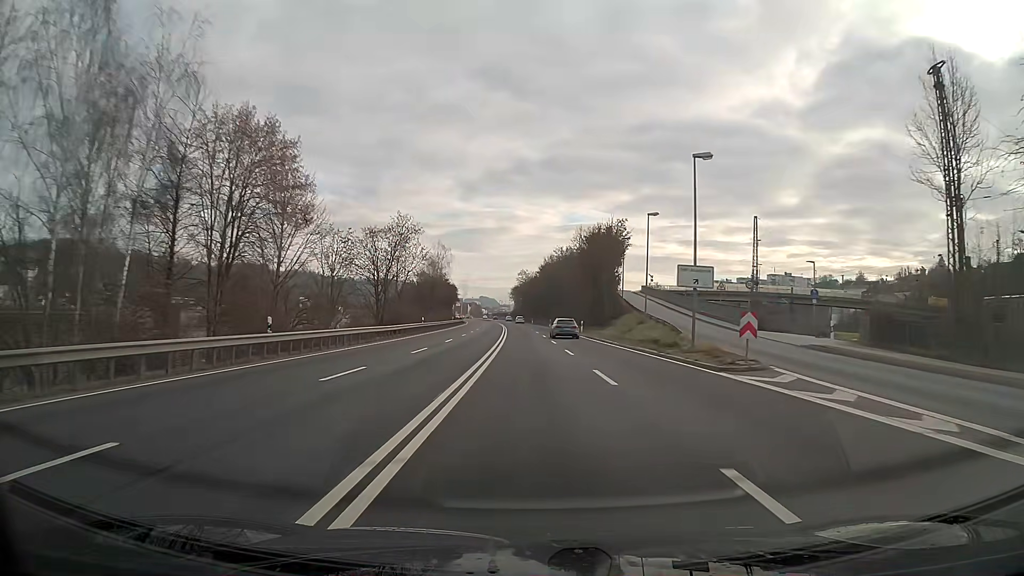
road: primary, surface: asphalt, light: Day
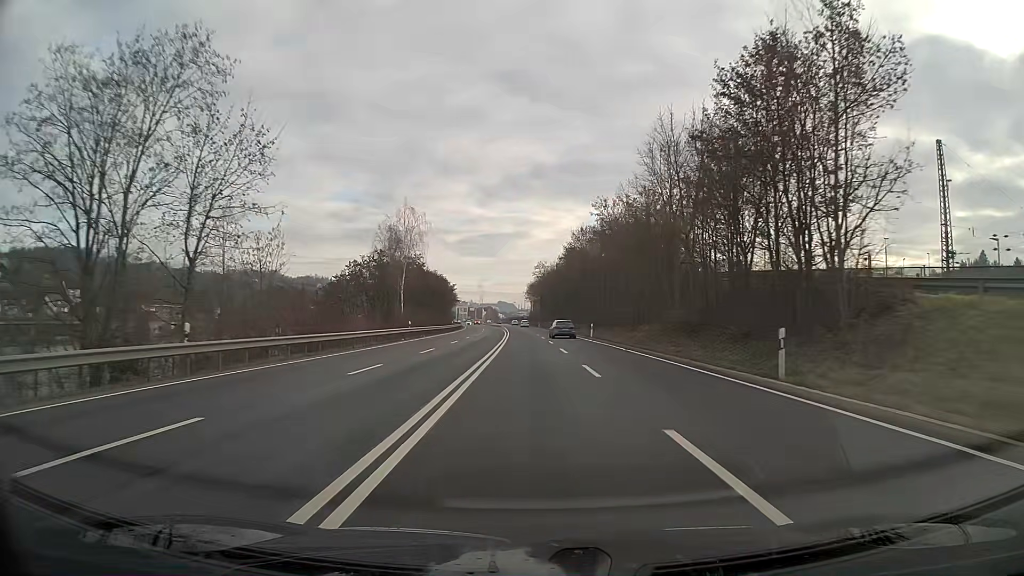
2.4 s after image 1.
(-0.6, +45.9) m; -2°
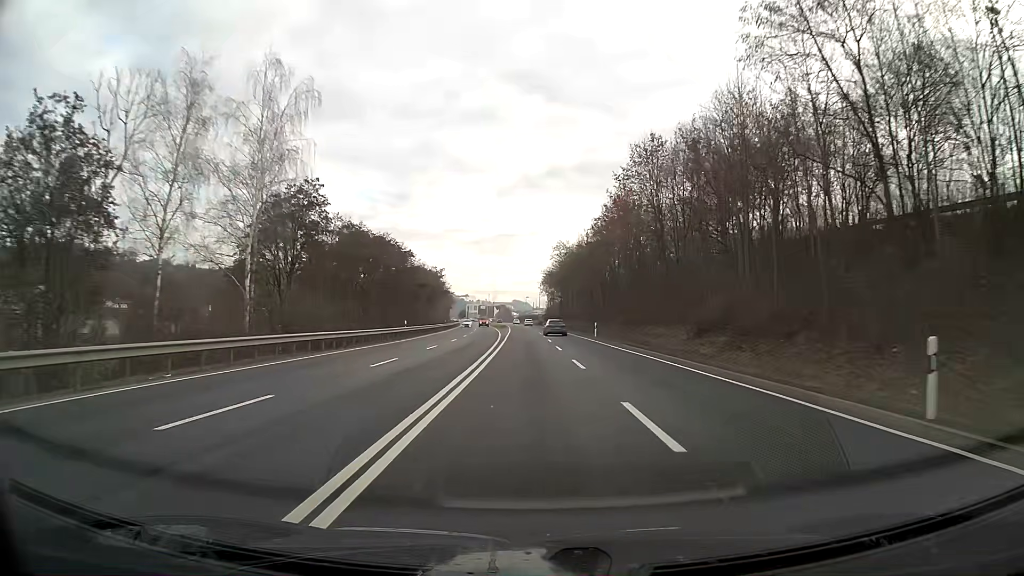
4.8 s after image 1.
(-0.5, +45.6) m; -1°
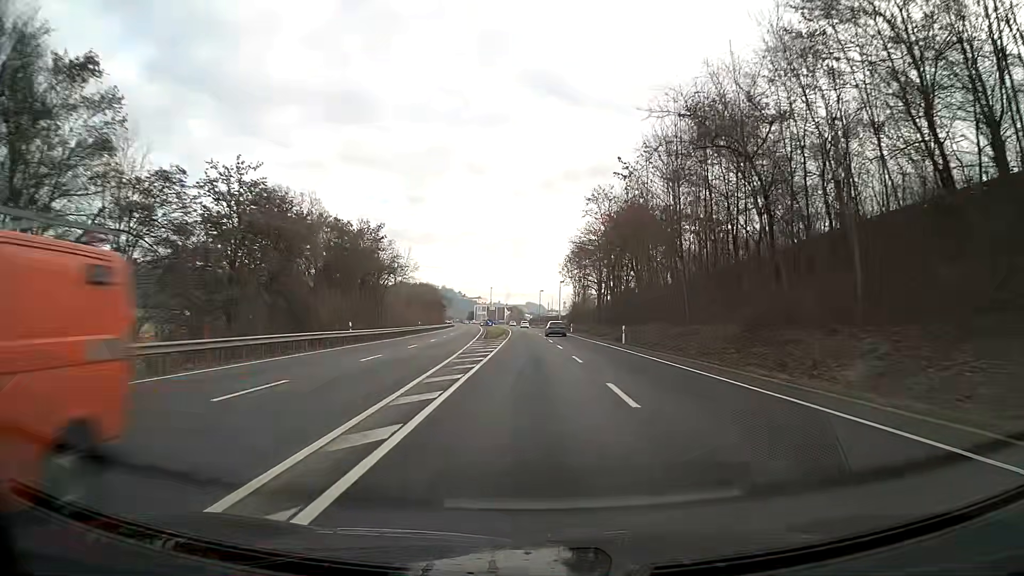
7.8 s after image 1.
(-0.6, +57.2) m; -1°
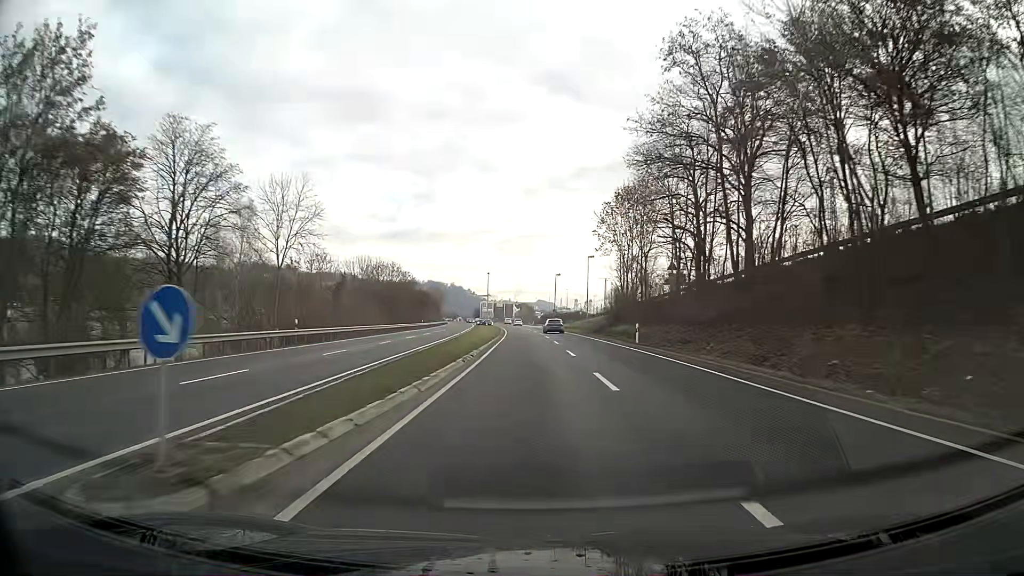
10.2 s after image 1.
(-0.3, +46.0) m; -1°
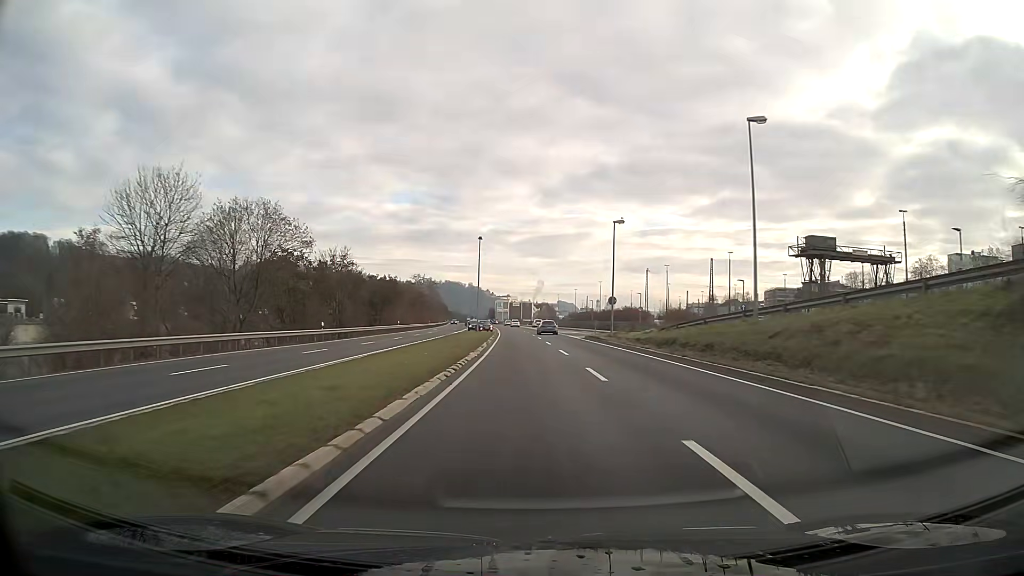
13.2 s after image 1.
(-0.9, +57.7) m; -2°
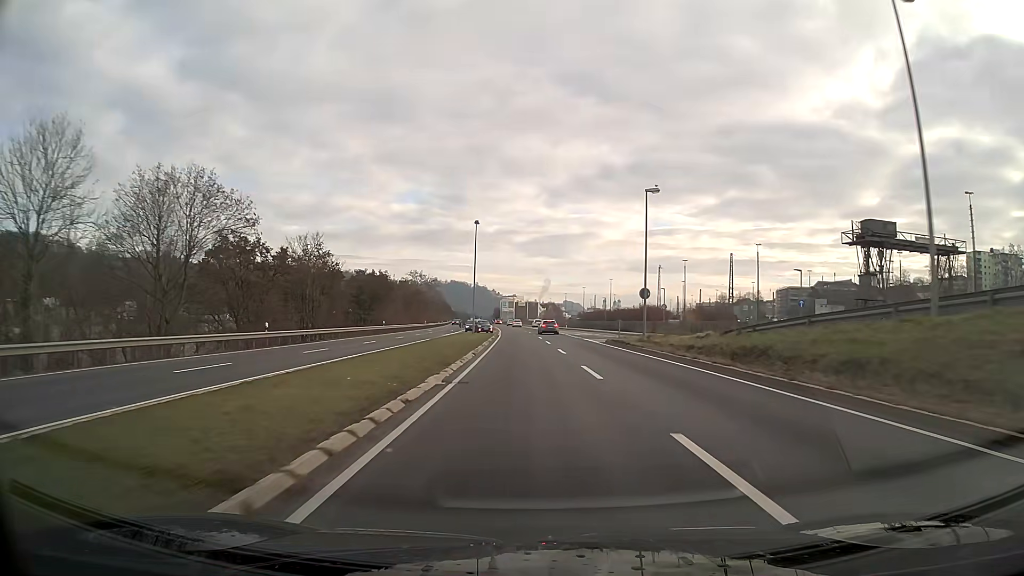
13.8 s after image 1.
(-0.1, +11.6) m; -1°
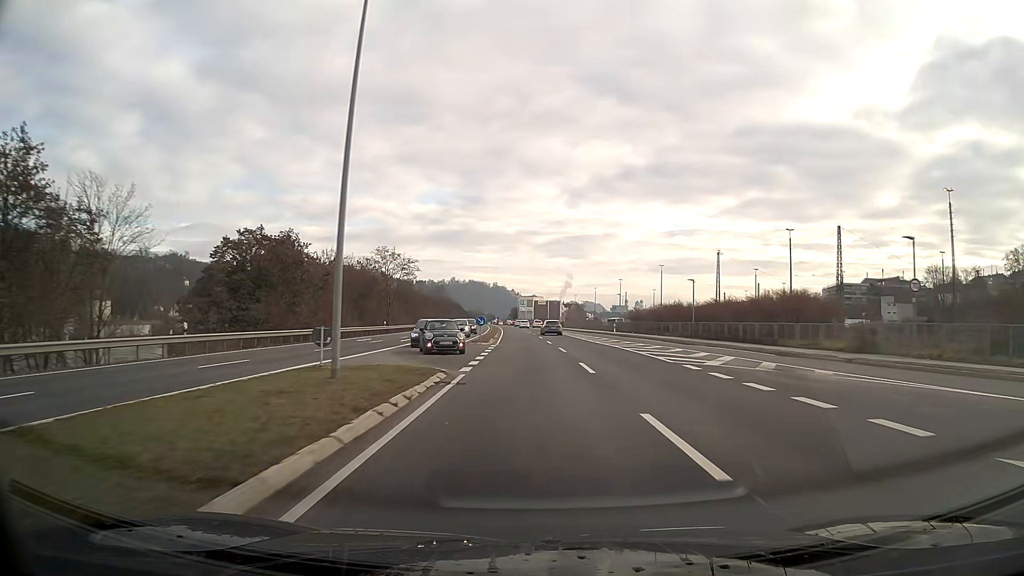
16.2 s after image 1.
(-0.8, +46.4) m; -2°
